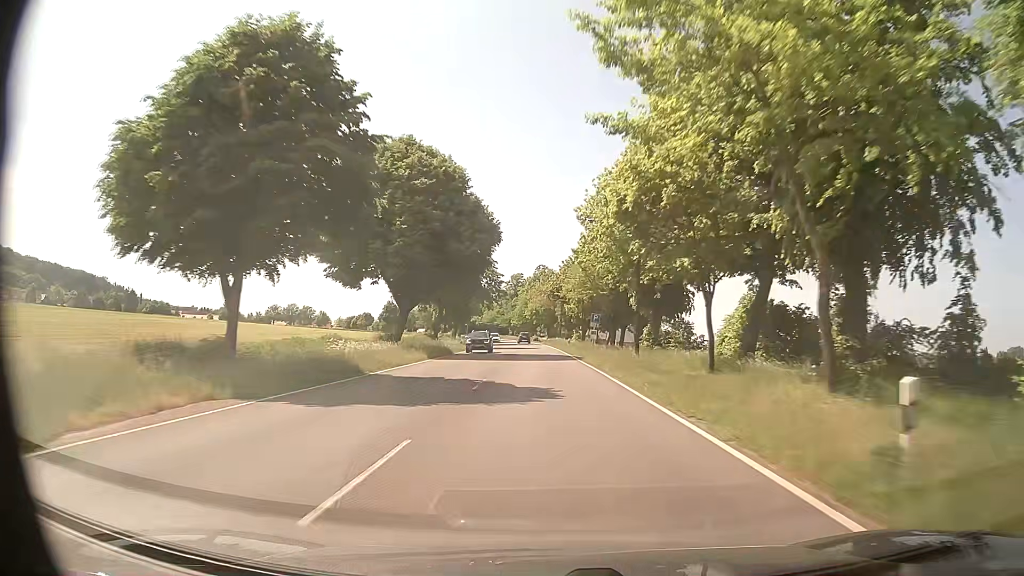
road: primary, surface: asphalt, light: Day
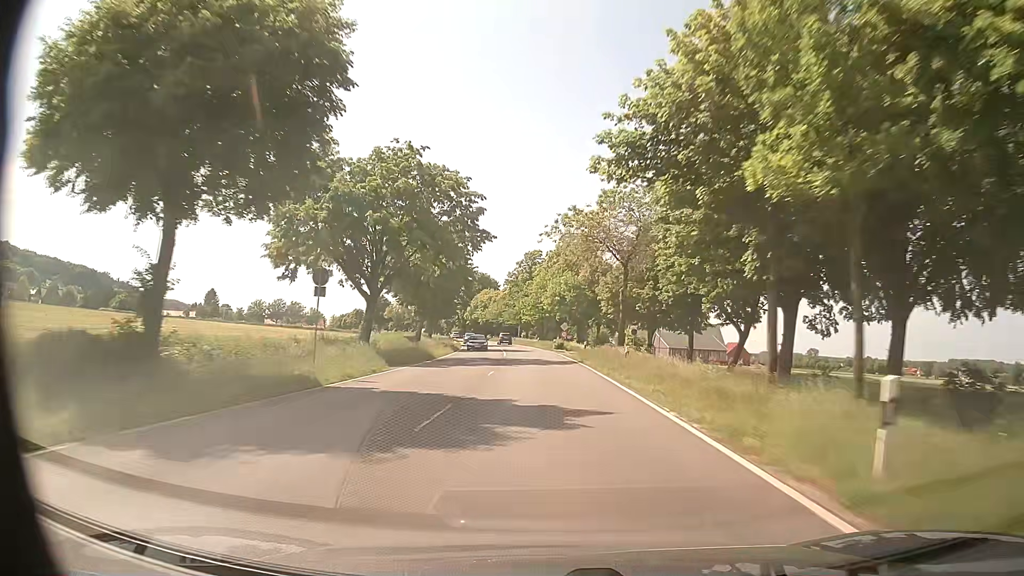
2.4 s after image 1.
(-1.1, +55.4) m; -2°
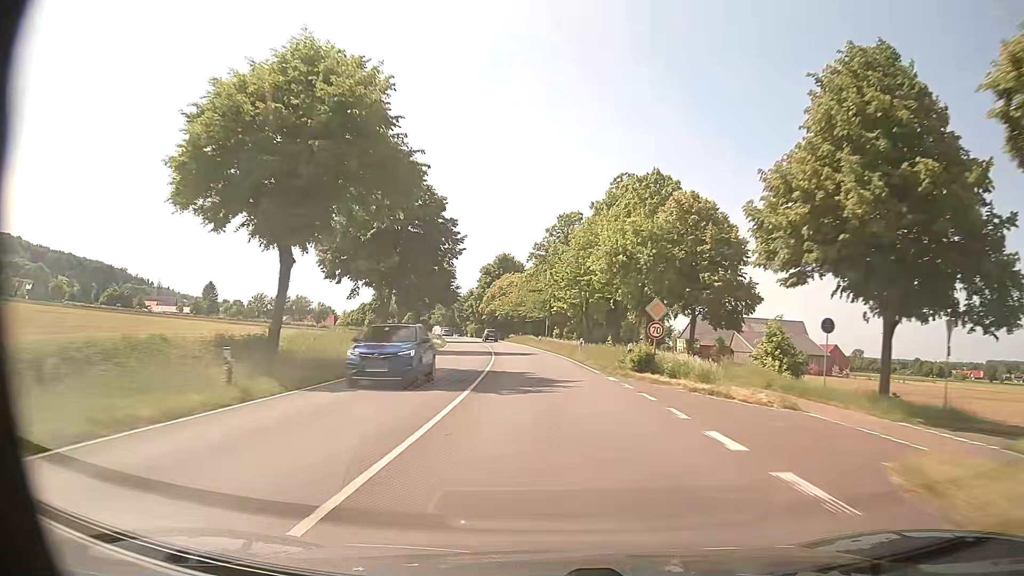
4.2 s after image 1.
(-0.8, +41.1) m; -3°
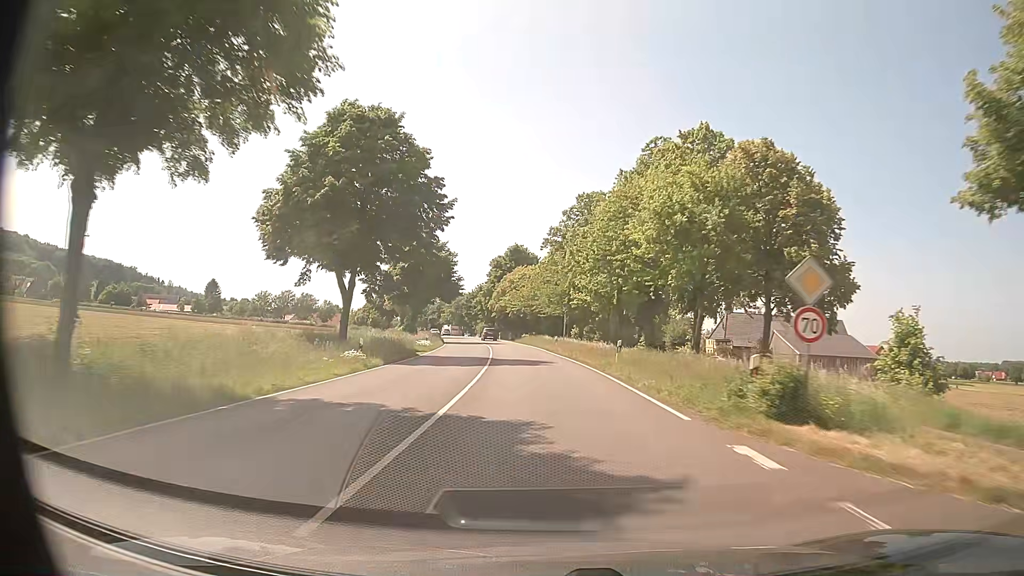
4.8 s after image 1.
(-0.1, +13.2) m; -1°
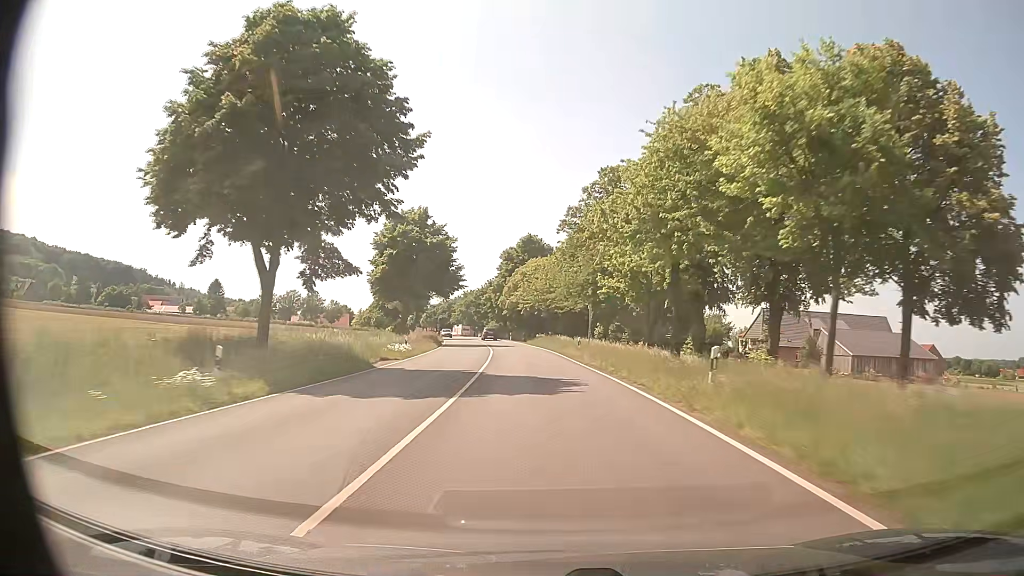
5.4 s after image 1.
(-0.2, +12.7) m; -2°
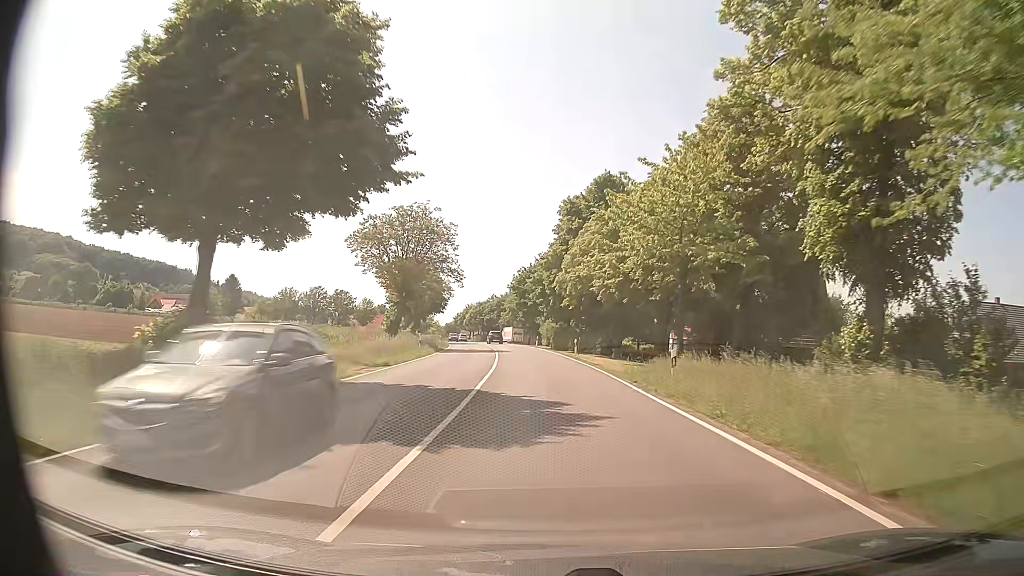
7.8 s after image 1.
(-2.1, +46.3) m; -6°
